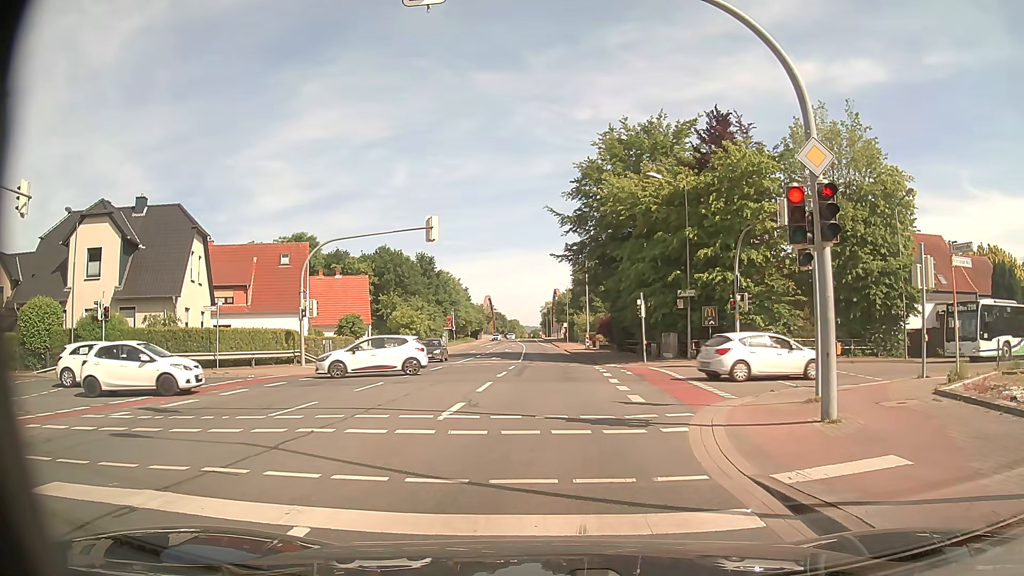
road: secondary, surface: asphalt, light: Day
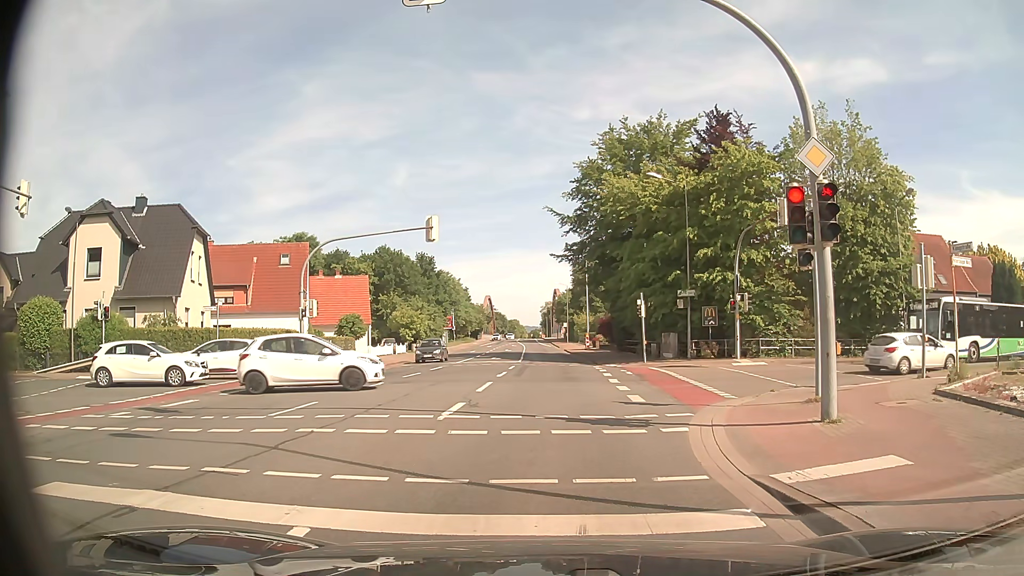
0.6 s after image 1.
(0.0, 0.0) m; 0°
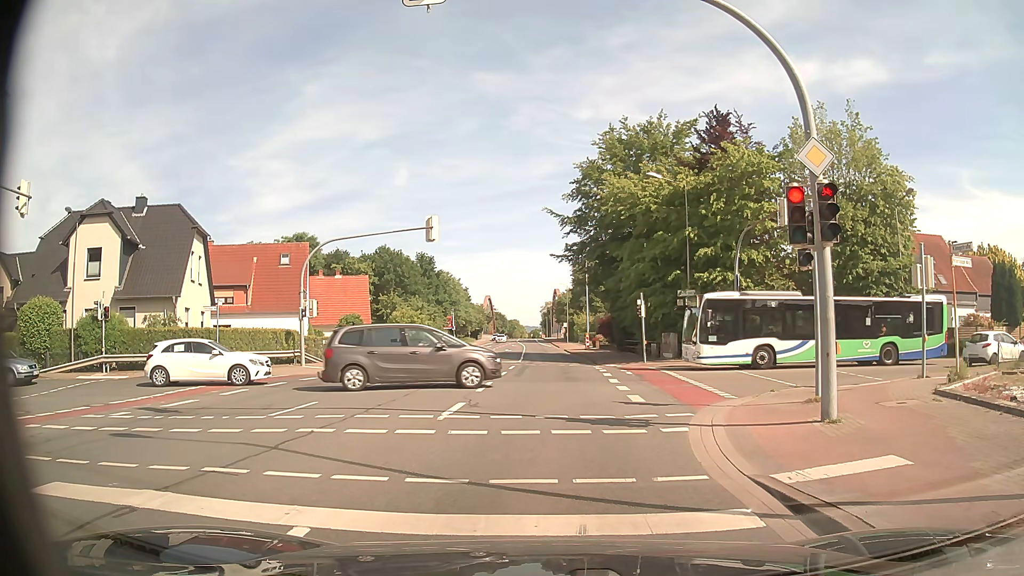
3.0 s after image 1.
(0.0, 0.0) m; 0°
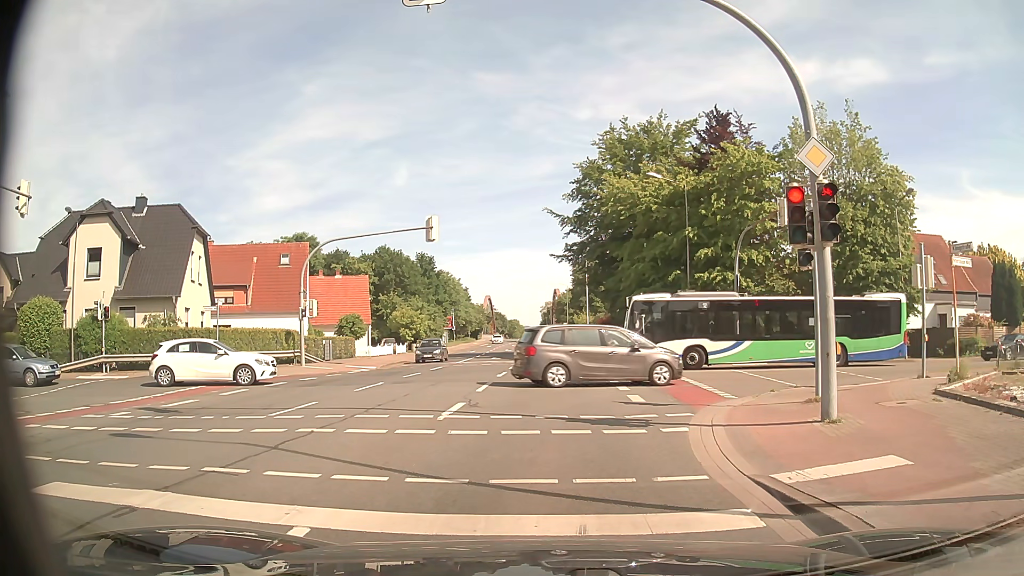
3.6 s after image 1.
(0.0, 0.0) m; 0°
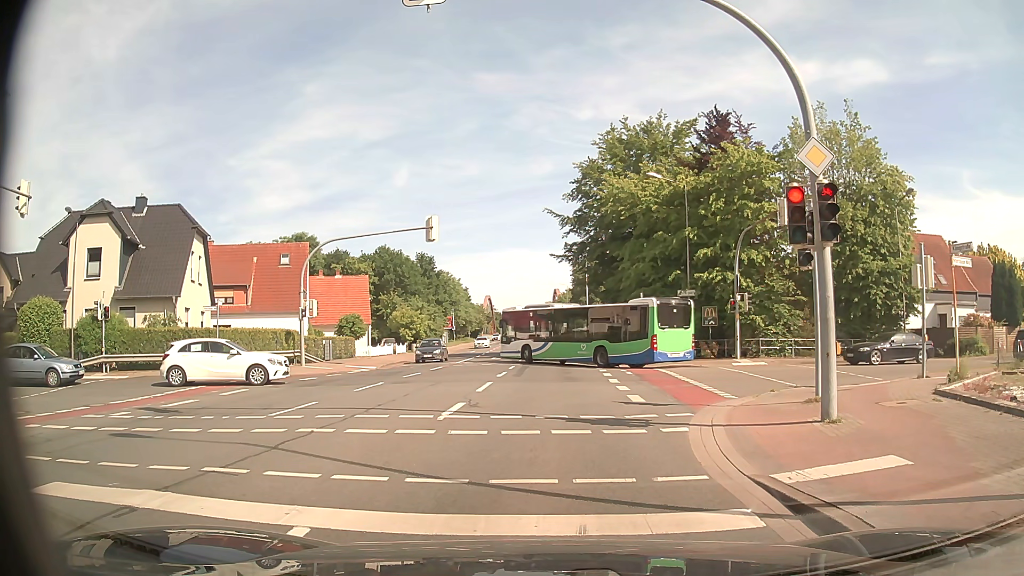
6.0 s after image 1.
(0.0, 0.0) m; 0°
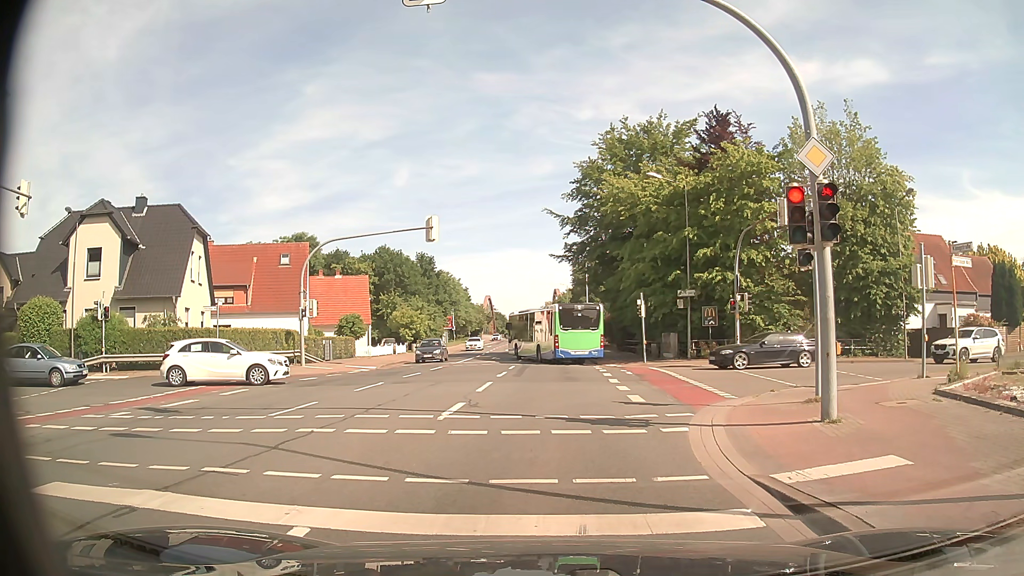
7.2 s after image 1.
(0.0, 0.0) m; 0°
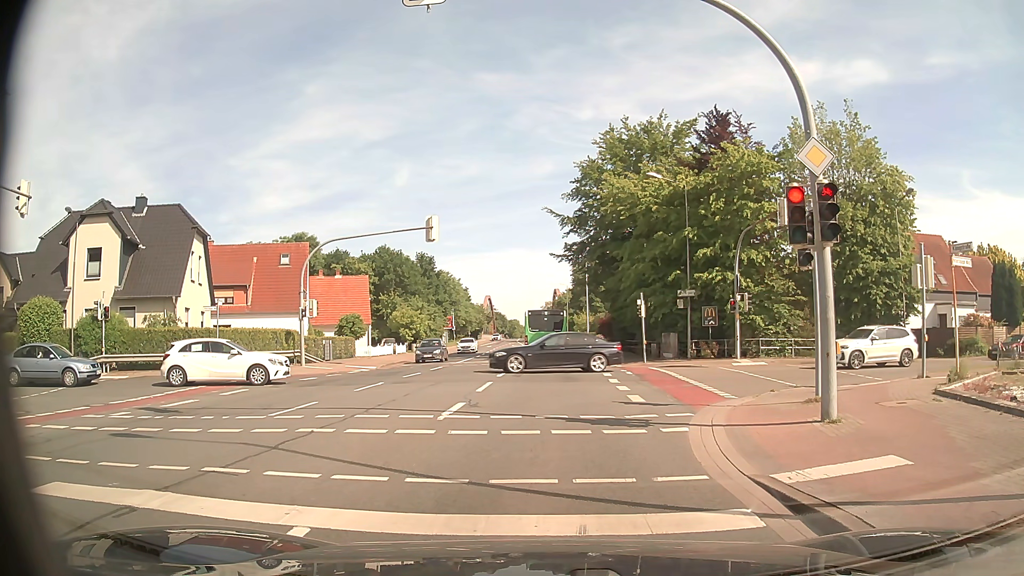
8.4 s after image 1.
(0.0, 0.0) m; 0°
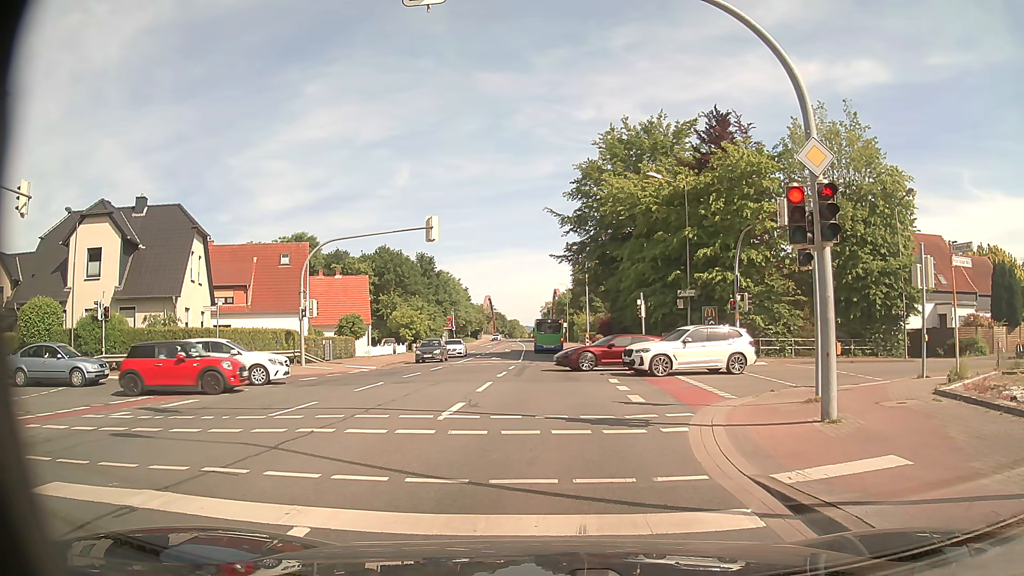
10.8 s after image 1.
(0.0, 0.0) m; 0°
(0, +10) (-1, +20) (-1, +30) (-2, +40) (-2, +50) (-3, +60) (-3, +70) (-4, +80) (-5, +90) (-6, +100) m
